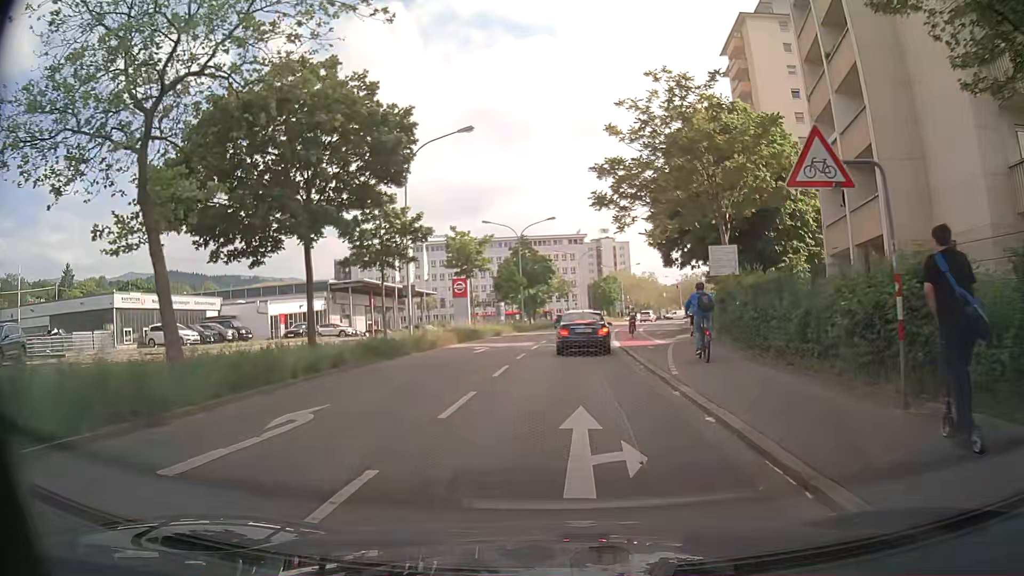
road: secondary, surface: asphalt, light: Day
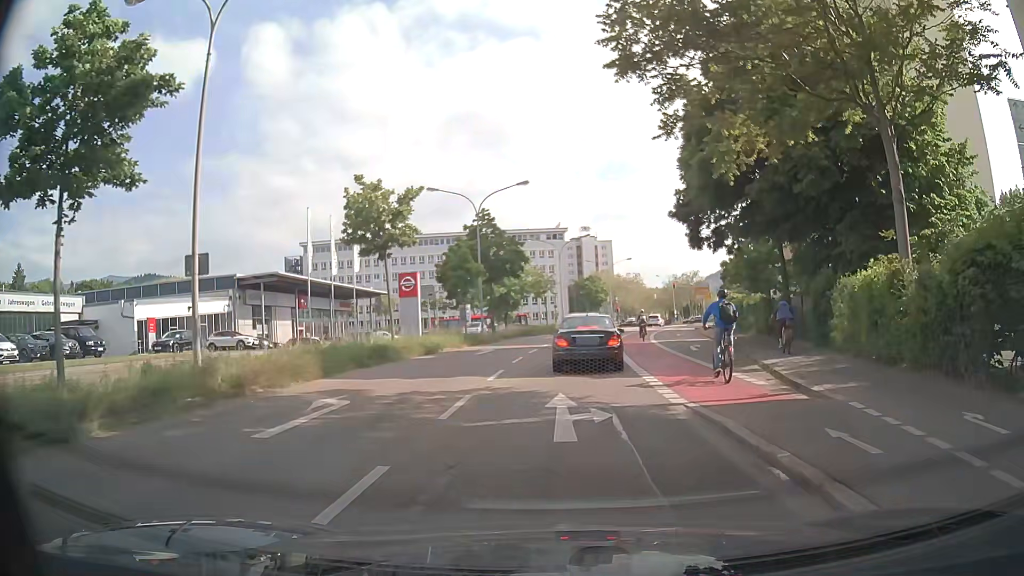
(+0.3, +17.2) m; 0°
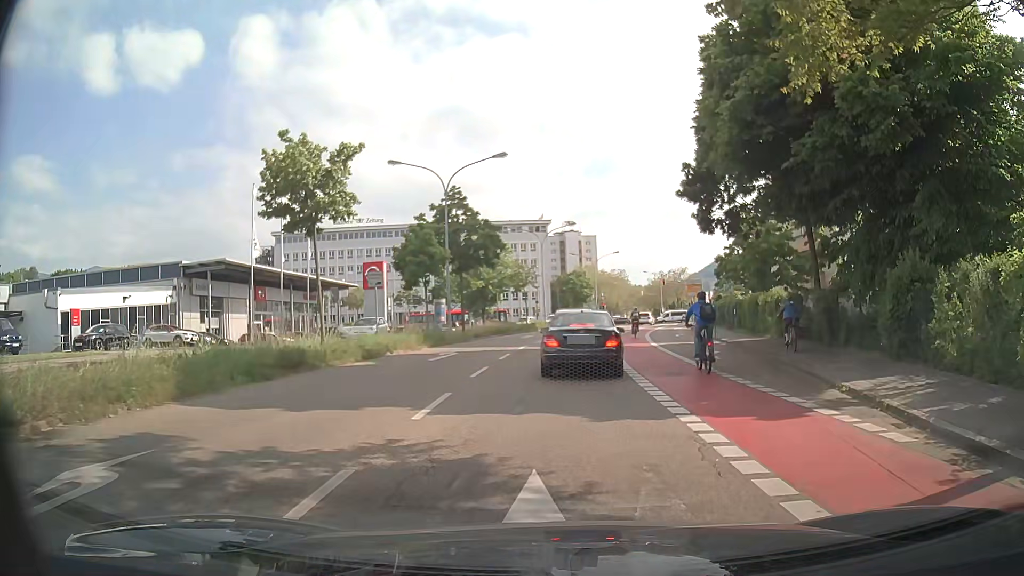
(+0.2, +6.1) m; +3°
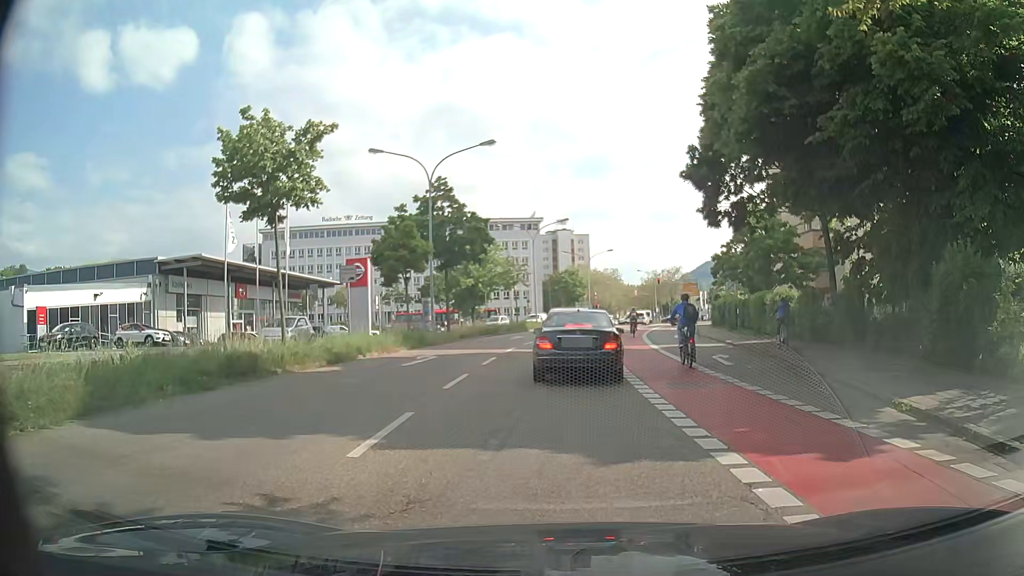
(0.0, +2.4) m; +1°
